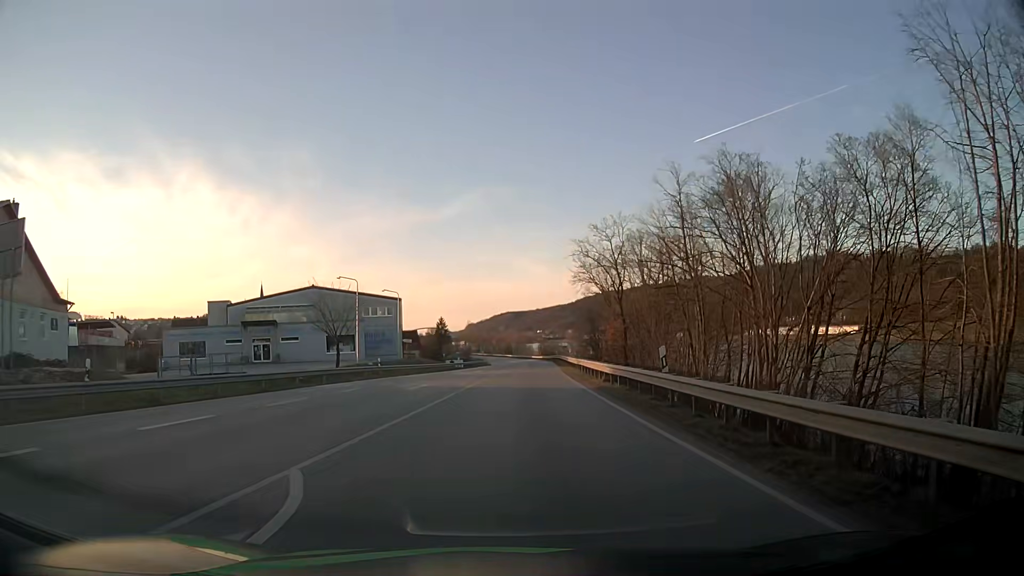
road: primary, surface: asphalt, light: Day
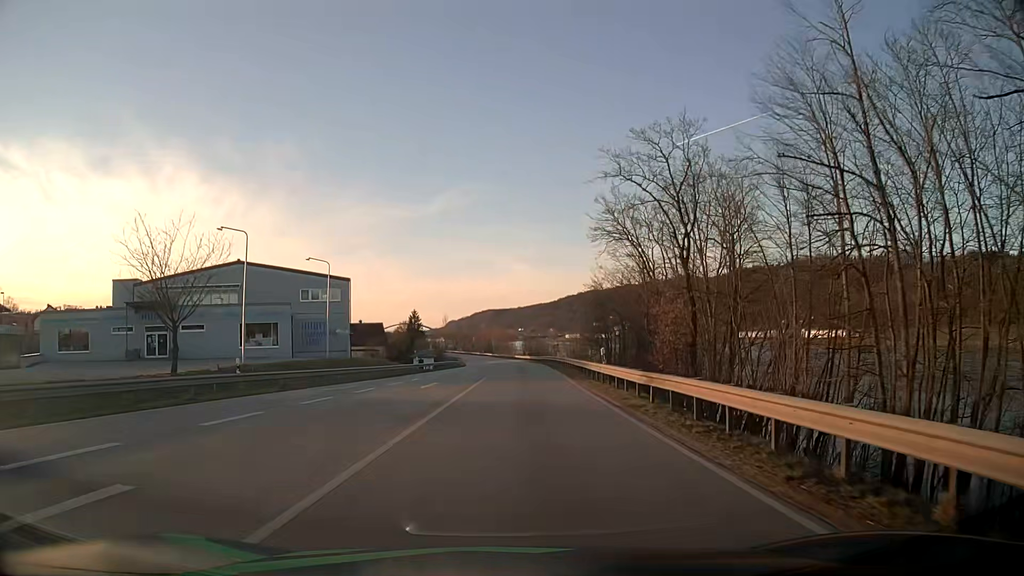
(+0.2, +22.9) m; +2°
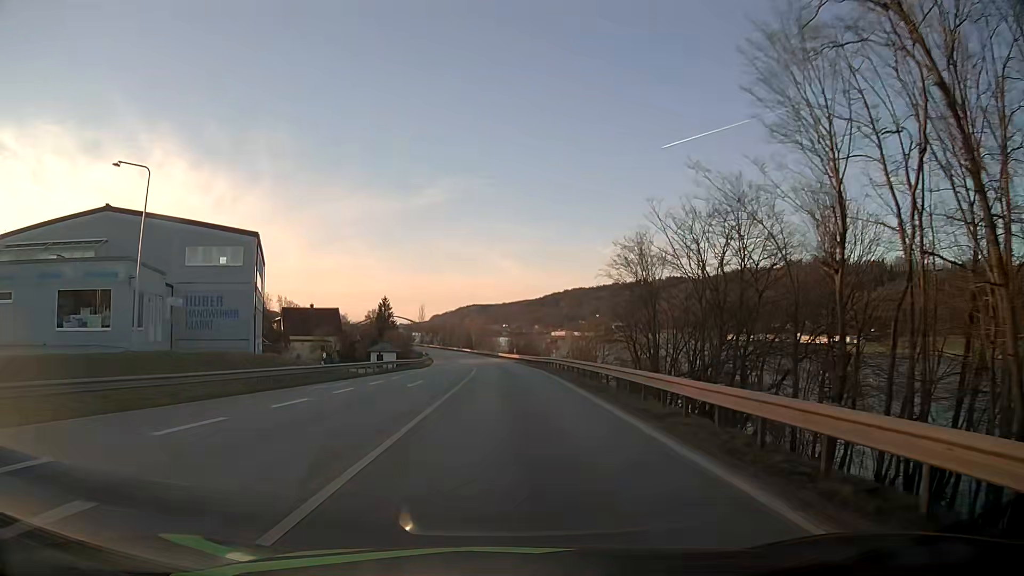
(+0.3, +26.1) m; +1°
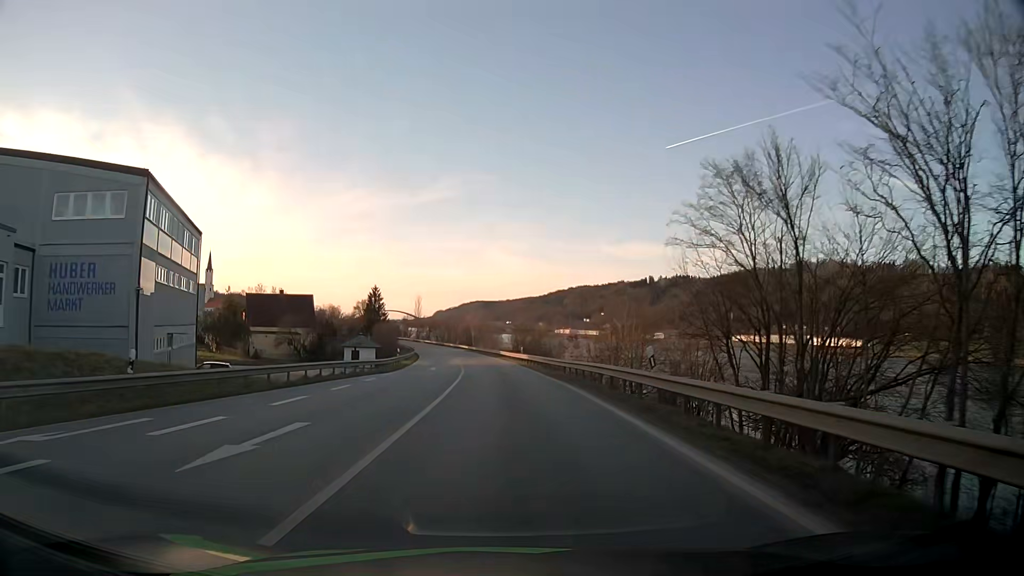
(0.0, +18.3) m; 0°
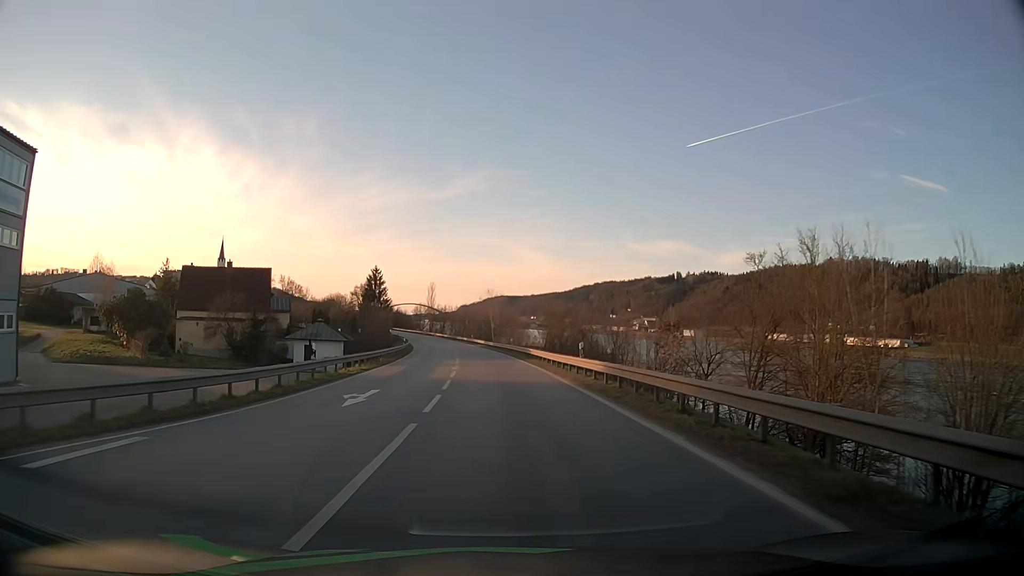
(-0.4, +27.9) m; -2°
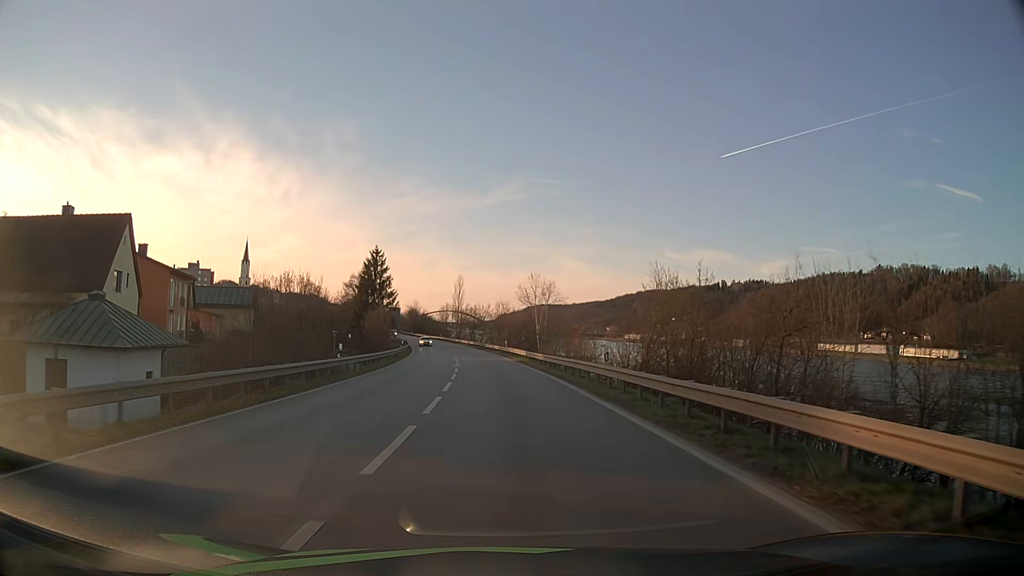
(-1.1, +36.5) m; -3°
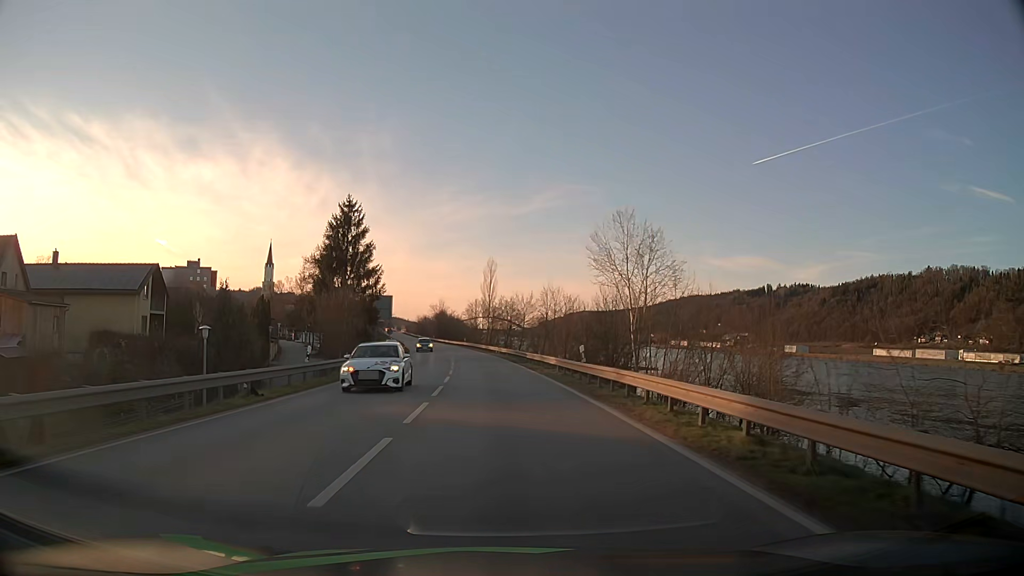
(-0.9, +37.7) m; -3°
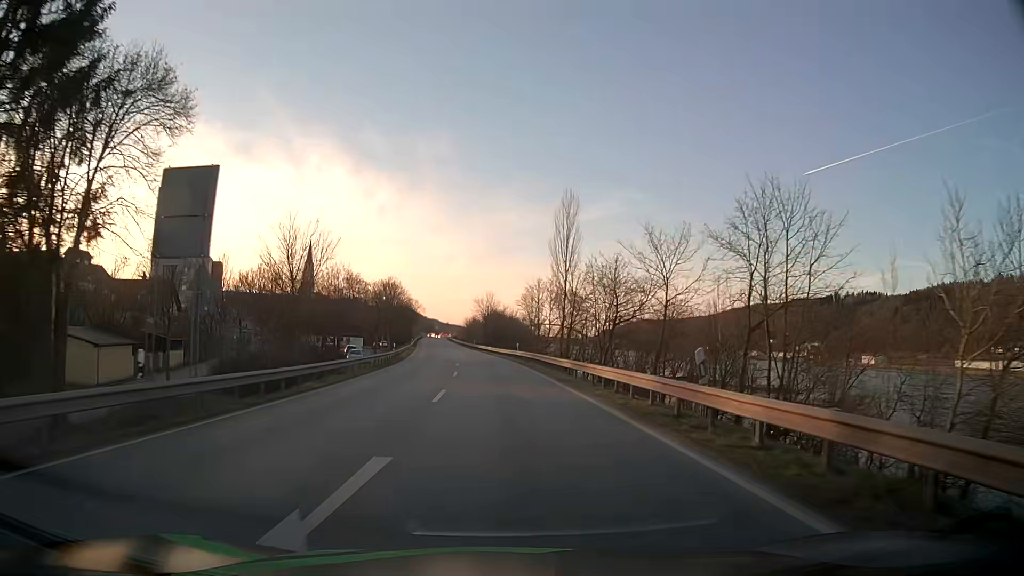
(-2.4, +50.3) m; -5°
(0, +10) (0, +20) (-1, +30) (-1, +40) (-2, +50) (-3, +60) (-4, +70) (-5, +80) (-6, +90) (-7, +100) m
